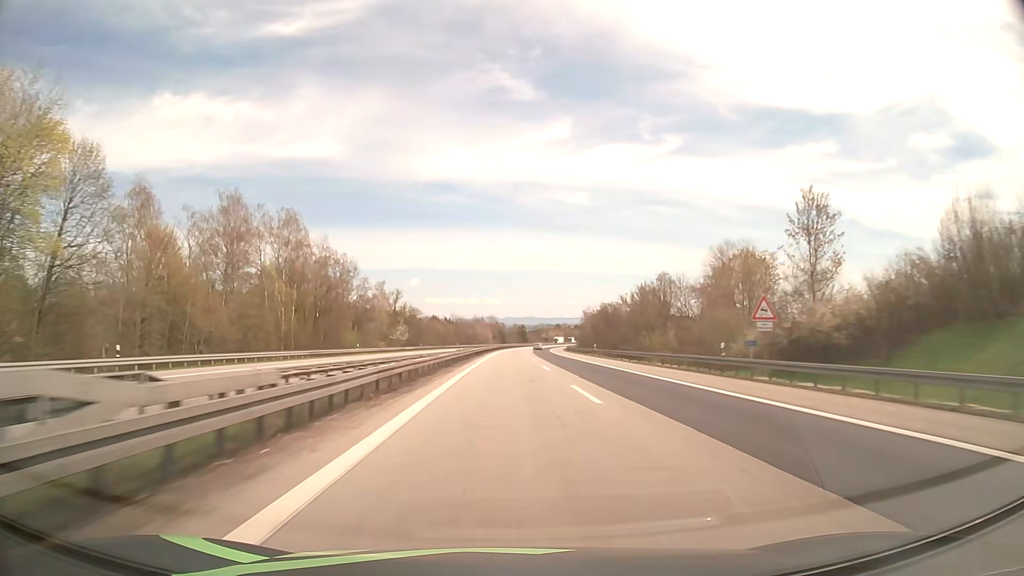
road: motorway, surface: asphalt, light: Day
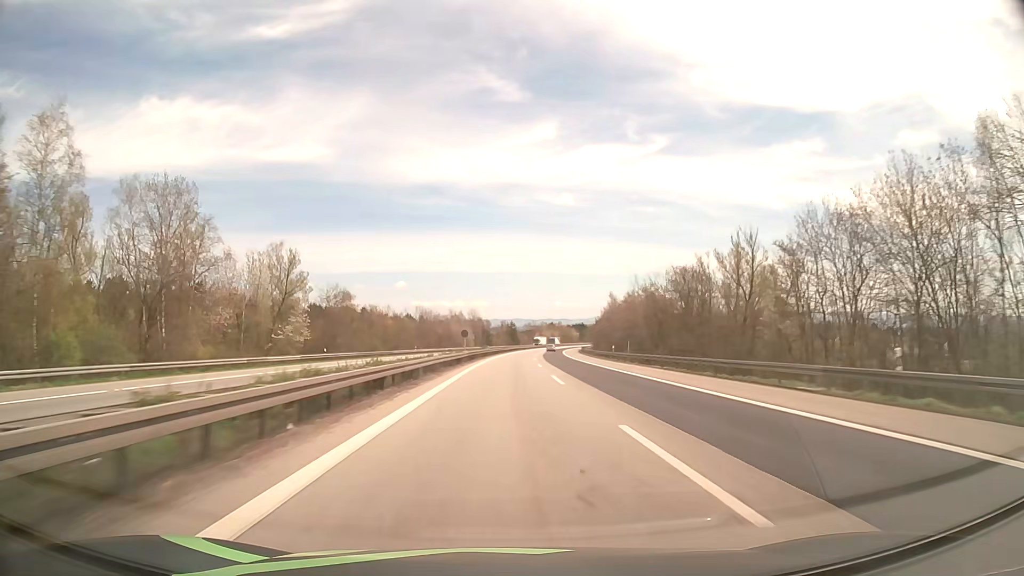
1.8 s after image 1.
(+0.2, +64.0) m; +1°
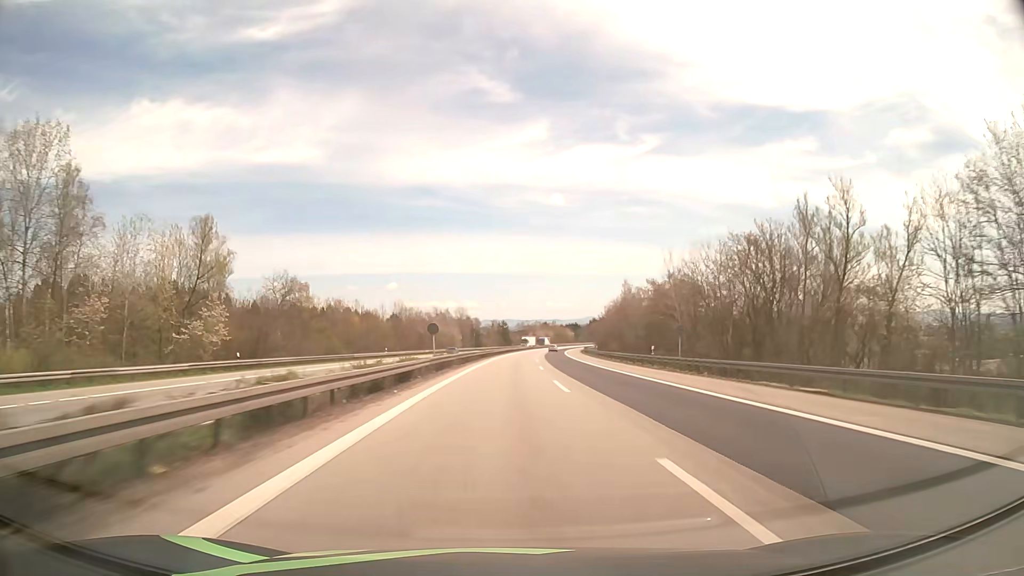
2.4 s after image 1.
(+0.1, +21.3) m; +1°
(0, +10) (0, +20) (0, +30) (0, +40) (+1, +50) (+1, +60) (+1, +70) (+2, +80) (+3, +90) (+3, +100) m
